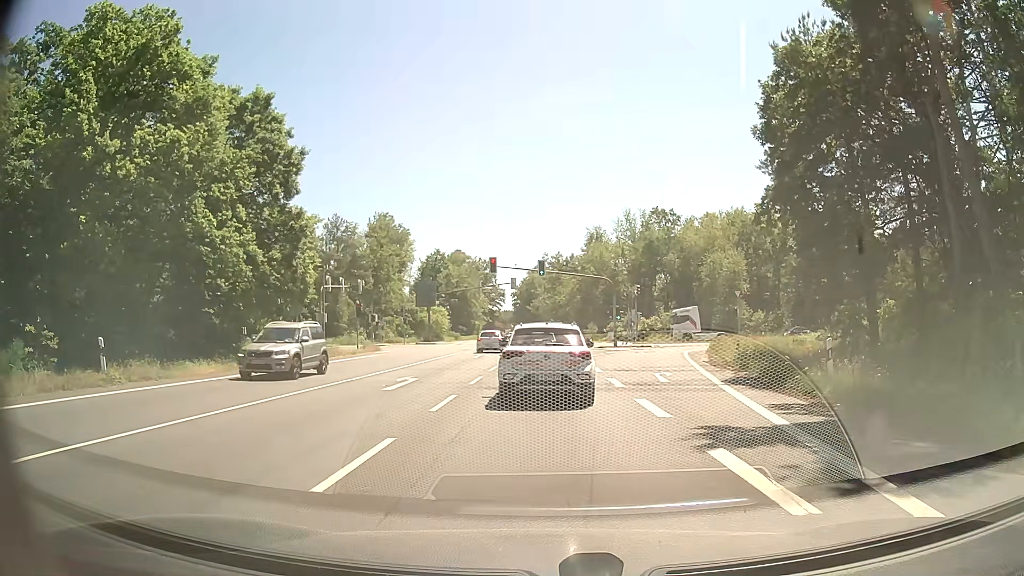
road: primary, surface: asphalt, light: Day
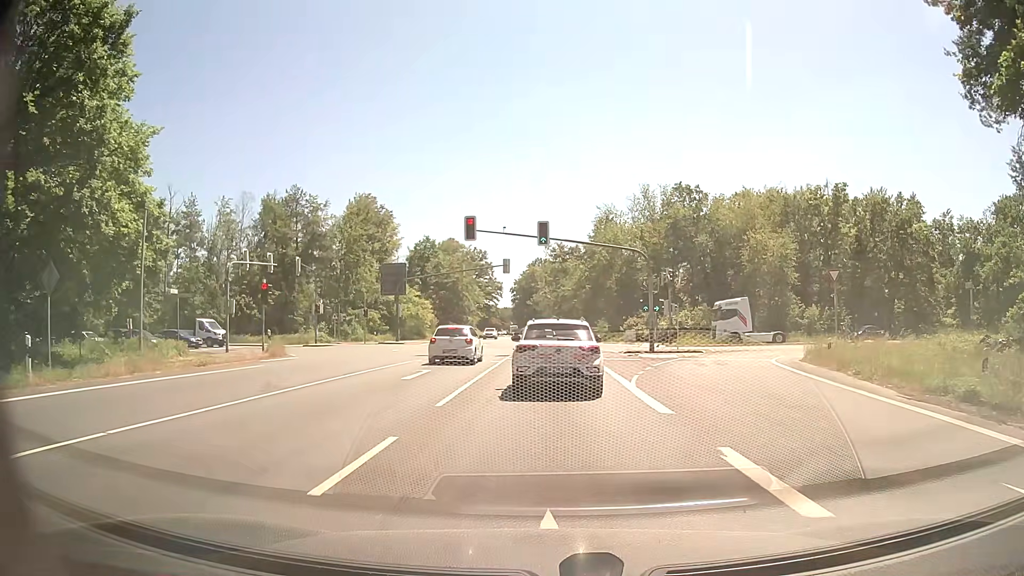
(+0.3, +19.1) m; +1°
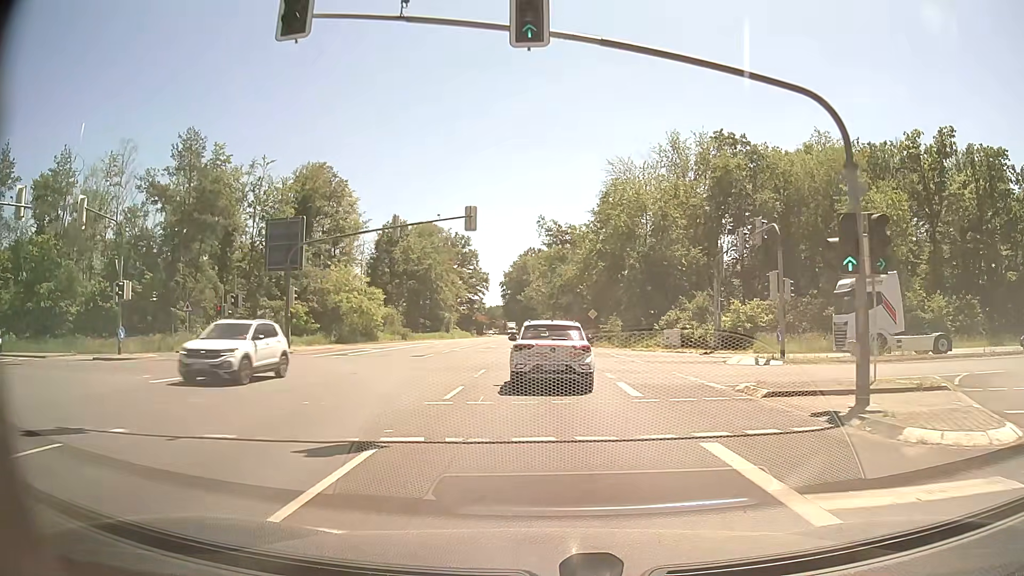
(+0.1, +26.7) m; 0°
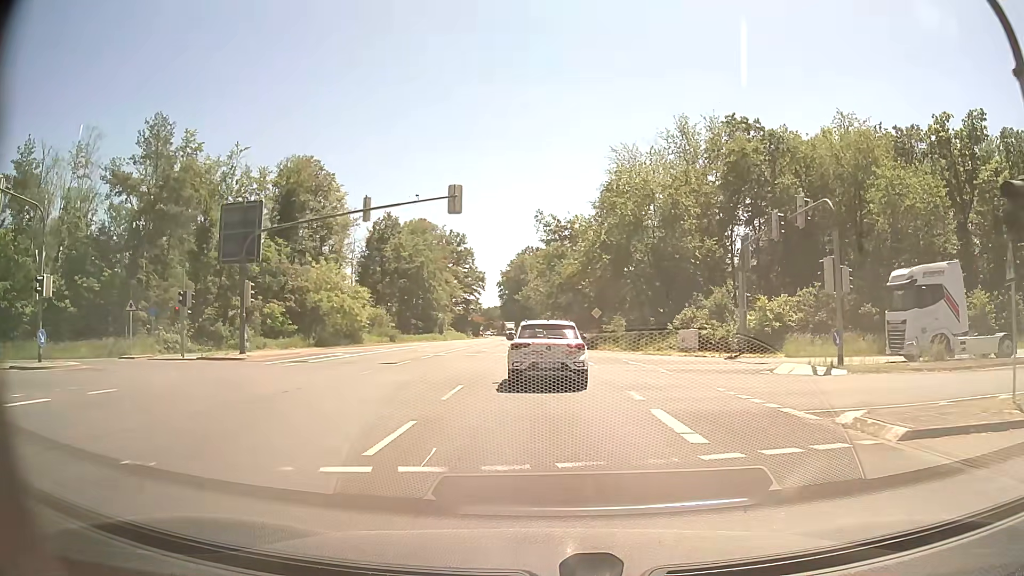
(+0.1, +5.8) m; +1°
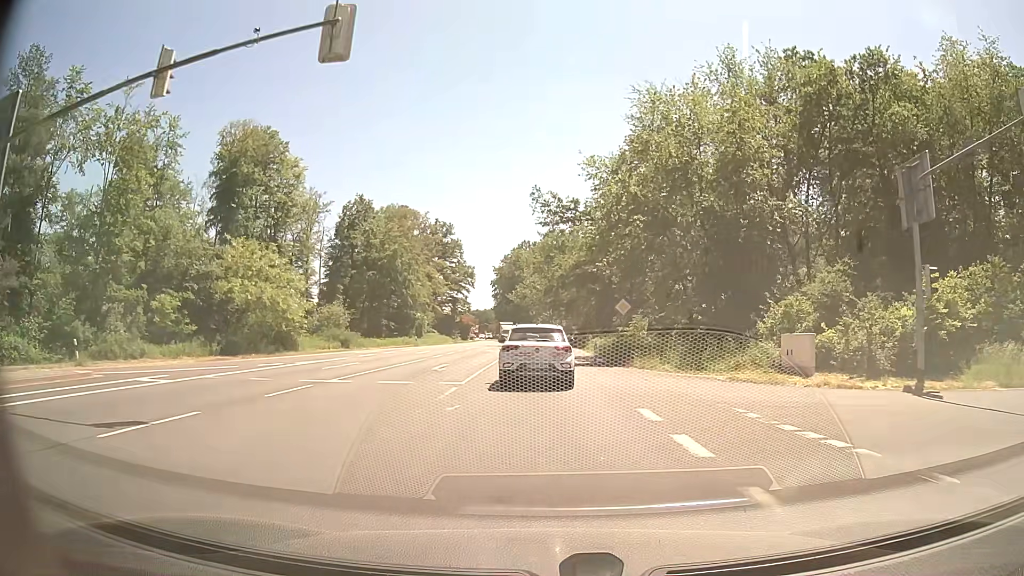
(-0.1, +18.3) m; 0°
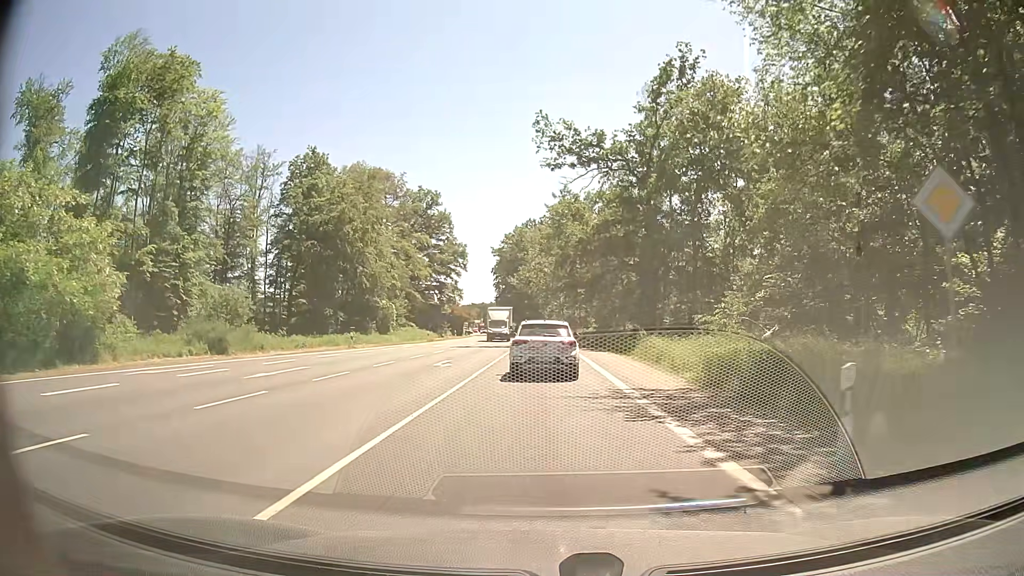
(-0.1, +26.5) m; -1°
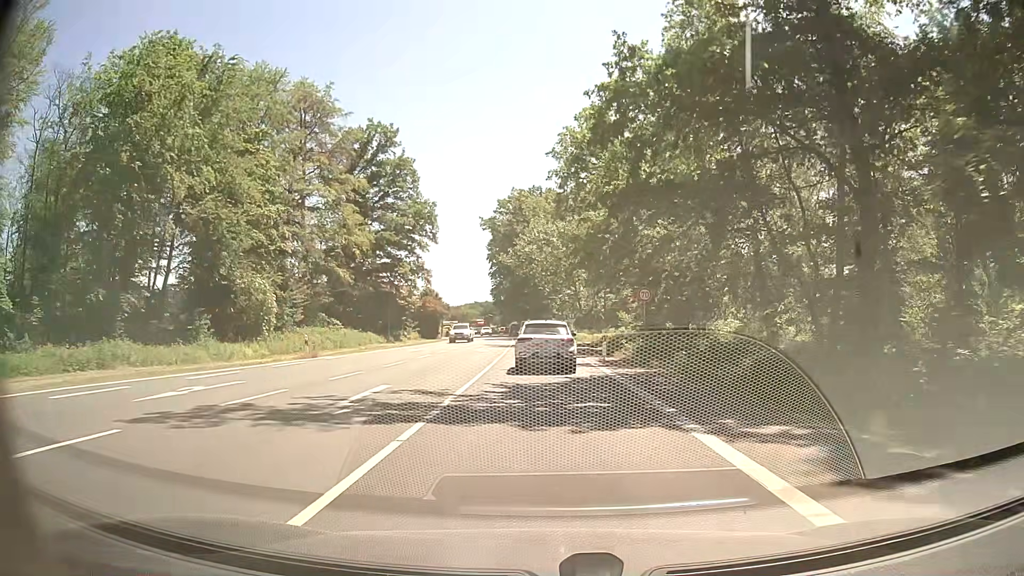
(-0.2, +36.3) m; 0°
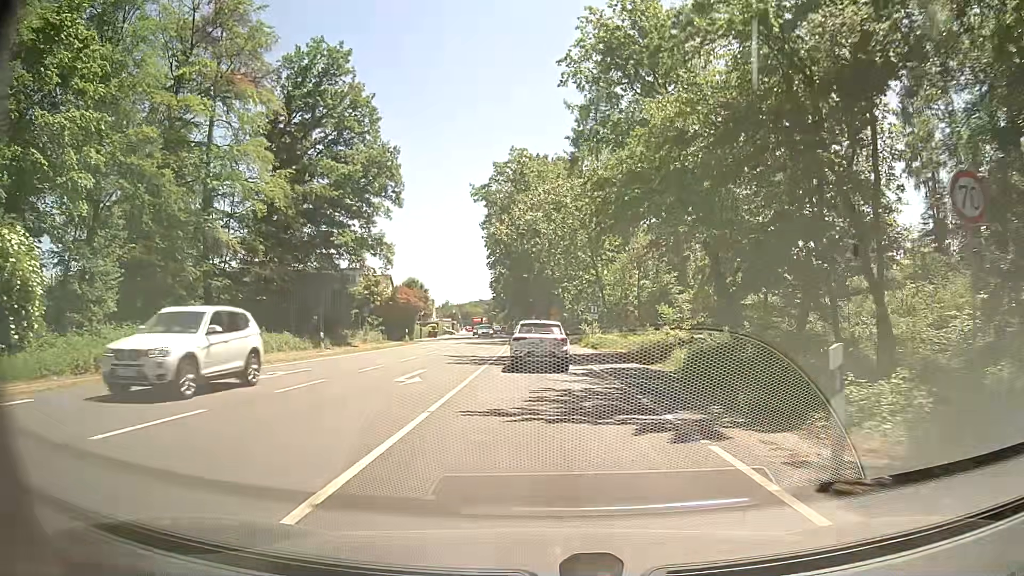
(-0.2, +22.1) m; -1°
(0, +10) (0, +20) (0, +30) (0, +40) (-1, +50) (-1, +60) (-2, +70) (-2, +80) (-3, +90) (-4, +100) m
